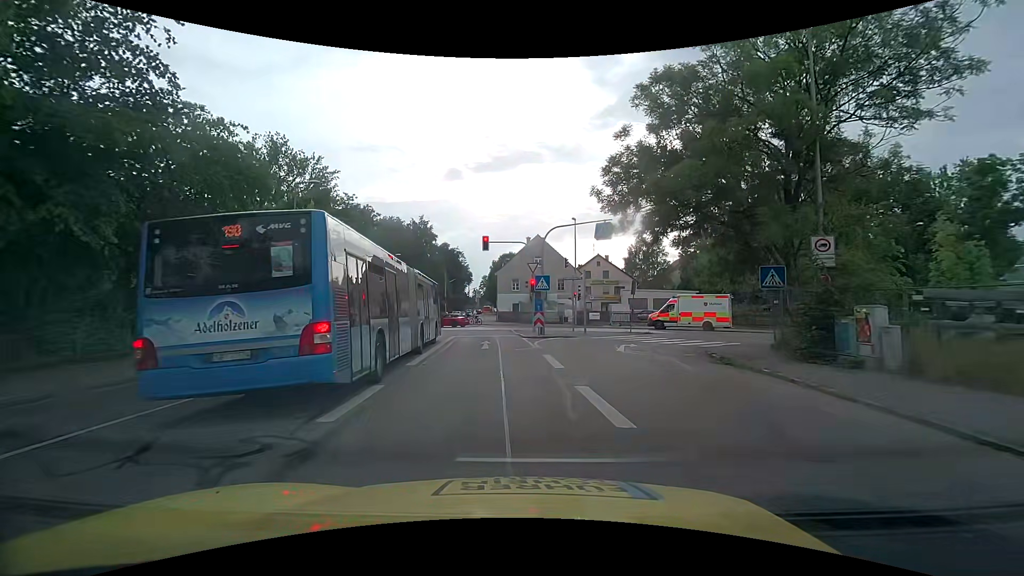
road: tertiary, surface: asphalt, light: Day
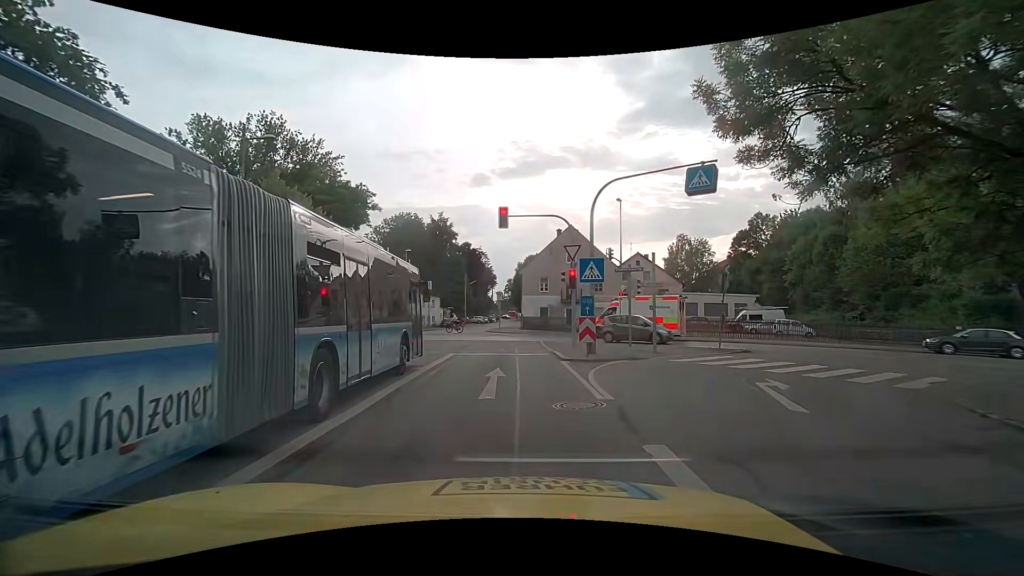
(-0.3, +10.0) m; -3°
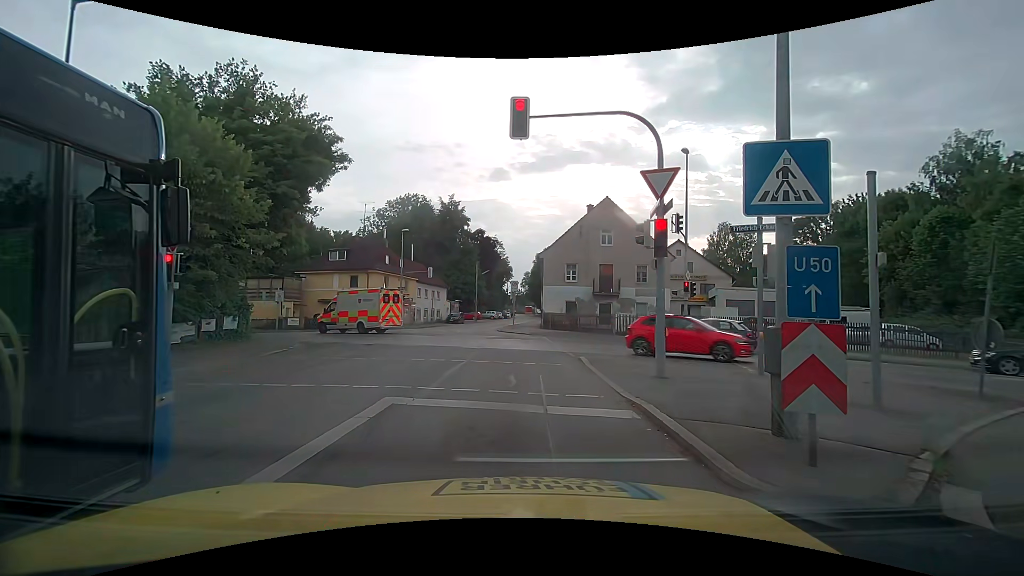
(-0.3, +10.6) m; -2°
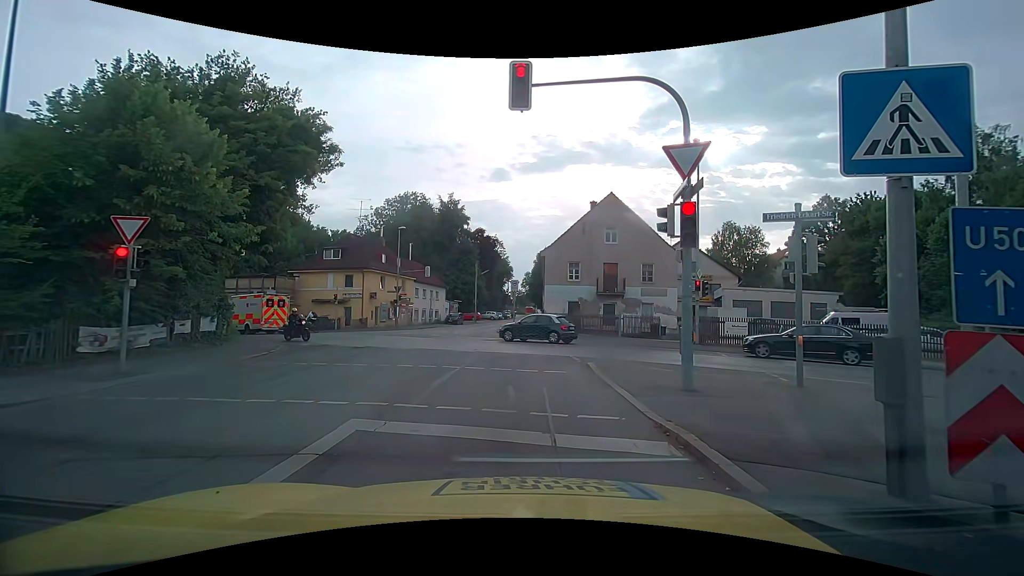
(0.0, +1.5) m; -2°
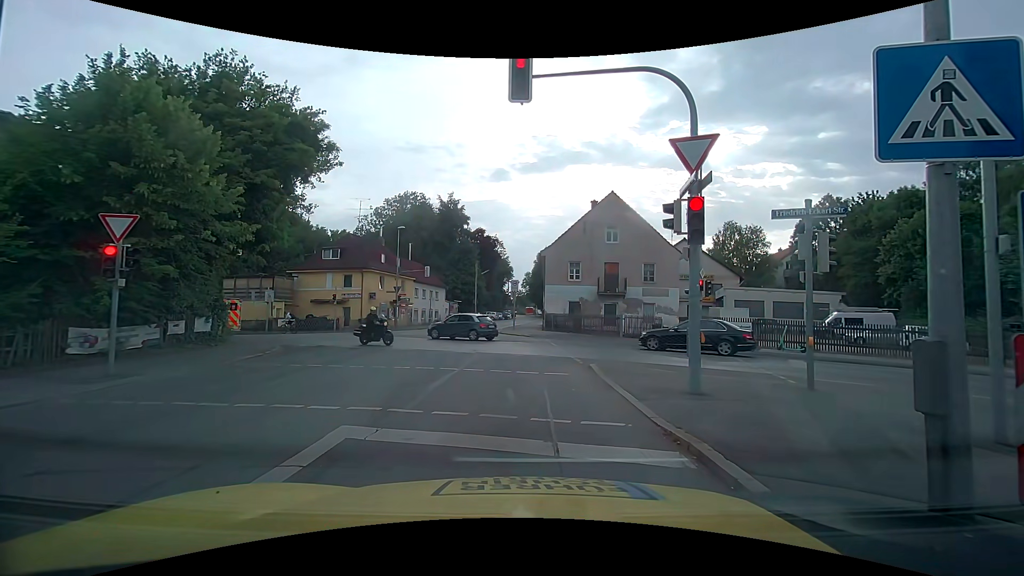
(0.0, +0.3) m; 0°
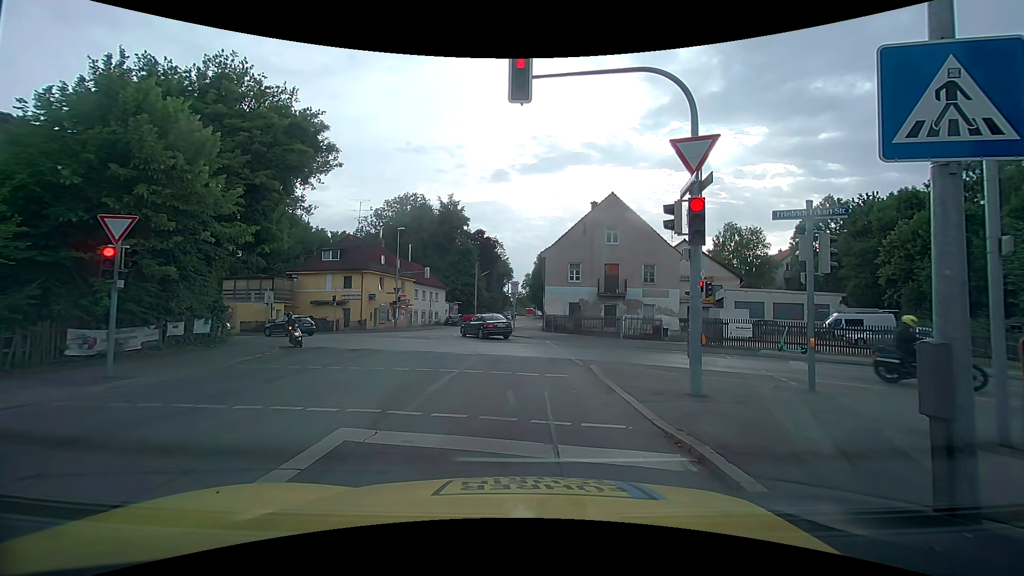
(0.0, +0.1) m; 0°
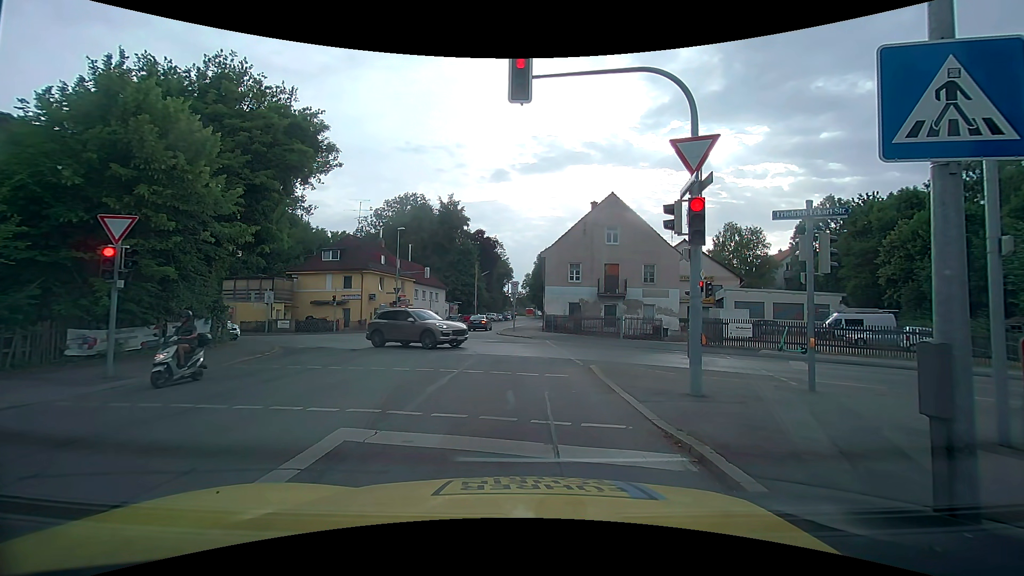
(0.0, 0.0) m; 0°
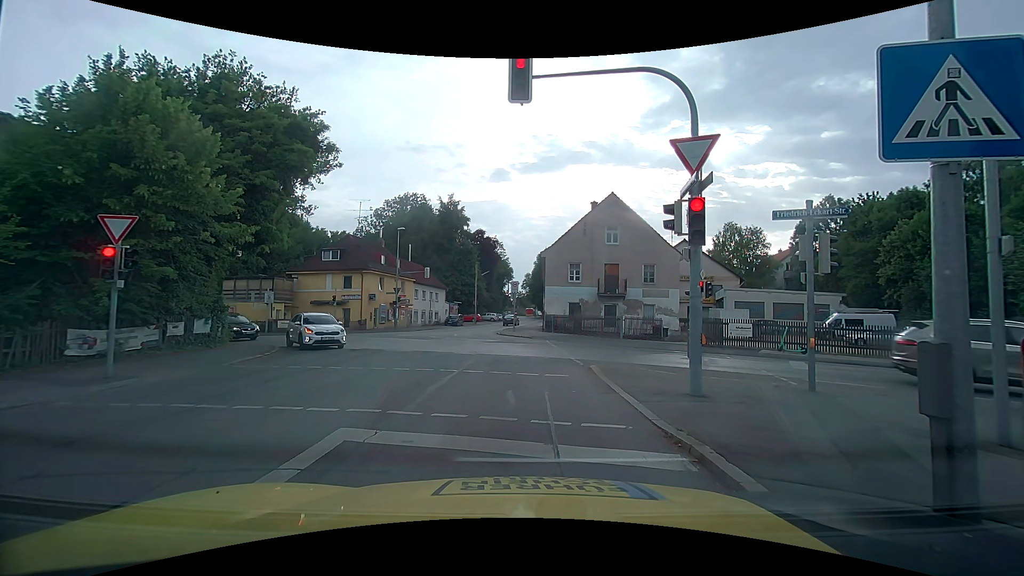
(0.0, 0.0) m; 0°
(0, +10) (0, +20) (-1, +30) (-2, +40) (-2, +50) (-1, +60) (+1, +70) (+2, +79) (+4, +89) (+5, +99) m
